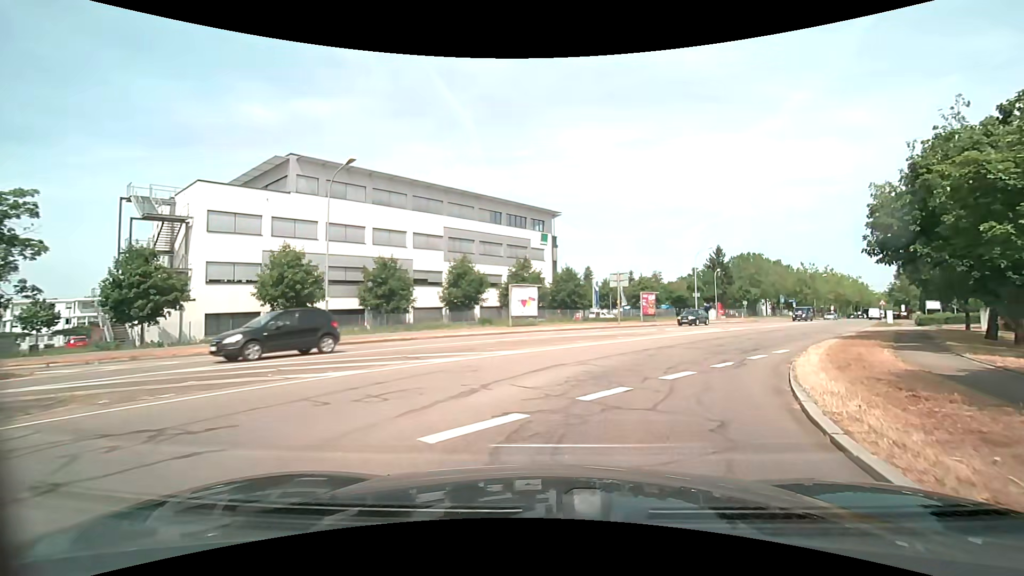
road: tertiary_link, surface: asphalt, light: Day
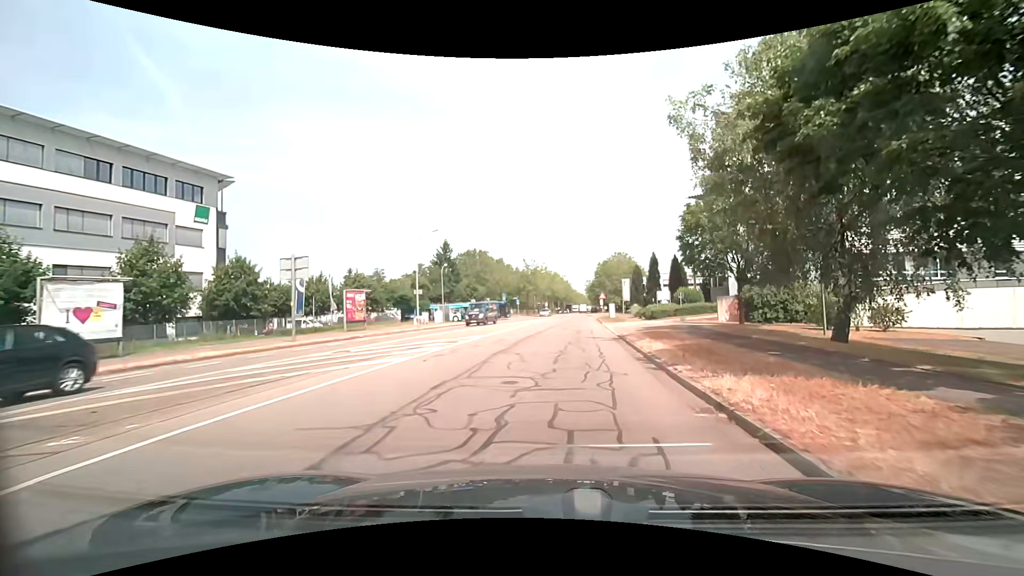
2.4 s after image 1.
(+5.0, +17.2) m; +30°
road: tertiary
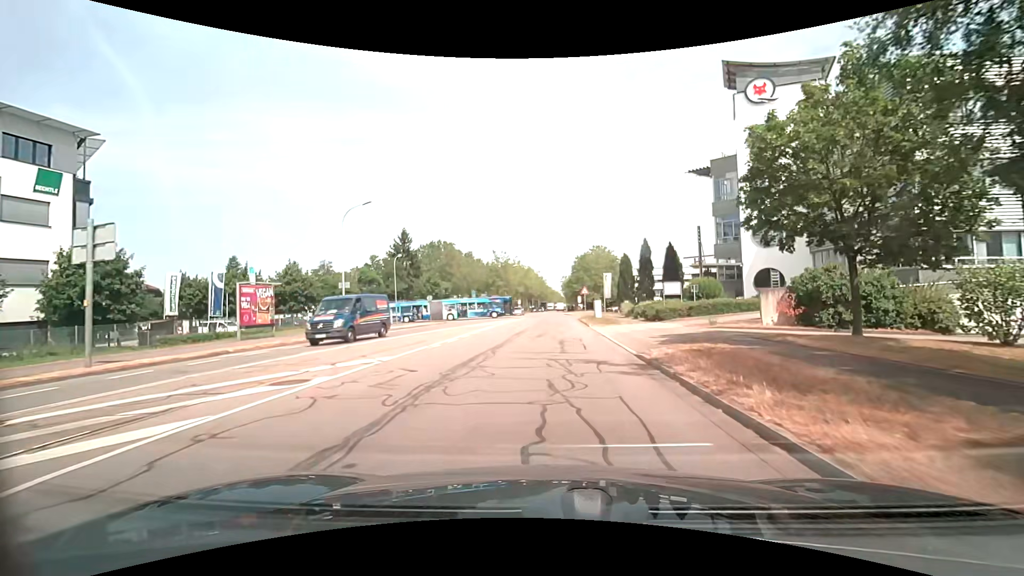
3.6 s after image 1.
(+0.4, +11.4) m; +4°
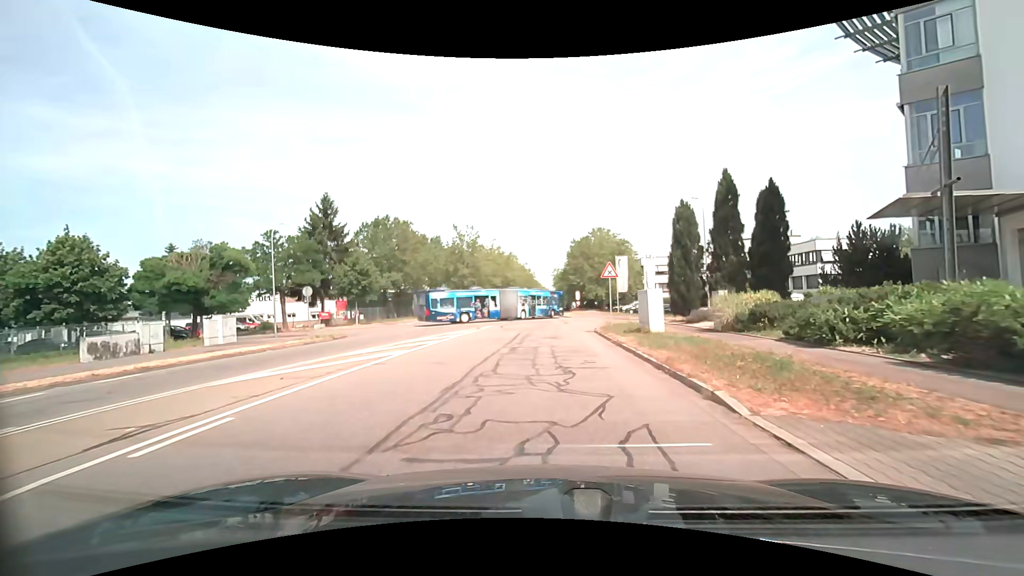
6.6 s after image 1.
(+0.5, +26.6) m; +1°
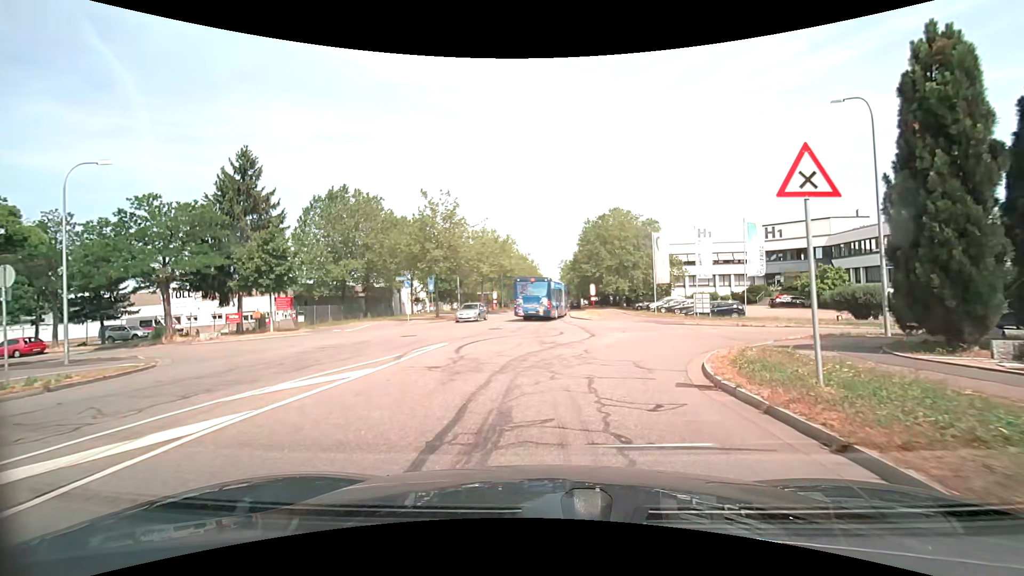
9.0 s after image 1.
(-0.1, +17.0) m; 0°
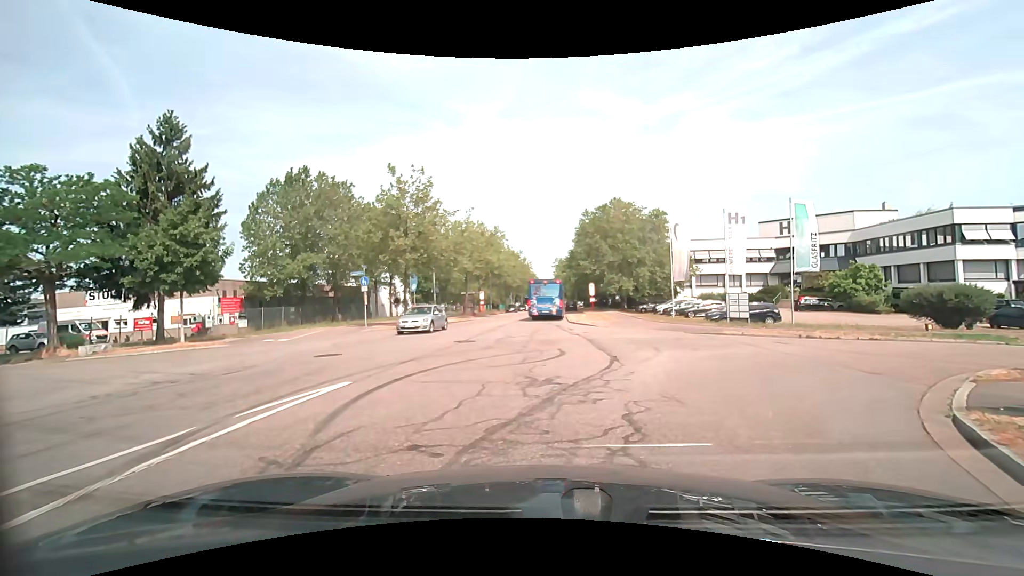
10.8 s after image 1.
(0.0, +7.6) m; 0°
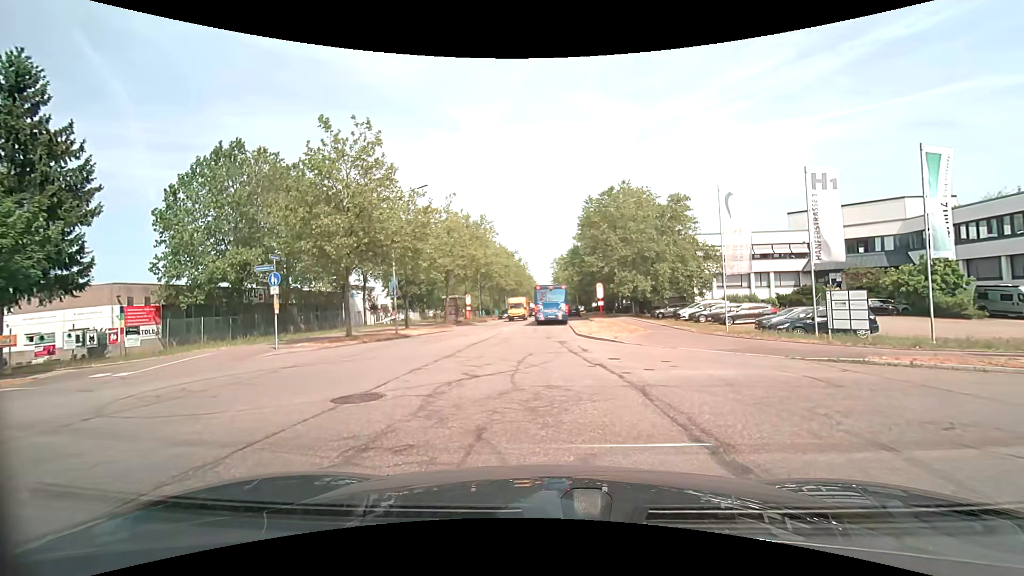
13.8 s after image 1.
(0.0, +10.3) m; 0°
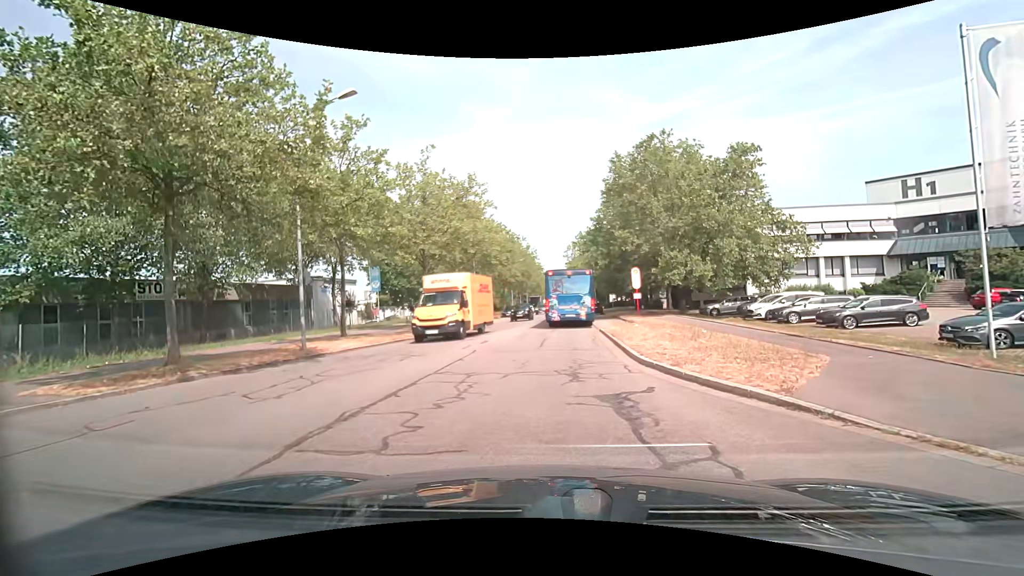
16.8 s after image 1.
(-0.1, +13.0) m; -1°
(0, +10) (0, +20) (+1, +30) (+1, +40) (+1, +50) (+2, +60) (+2, +70) (+2, +80) (+3, +90) (+3, +100) m
